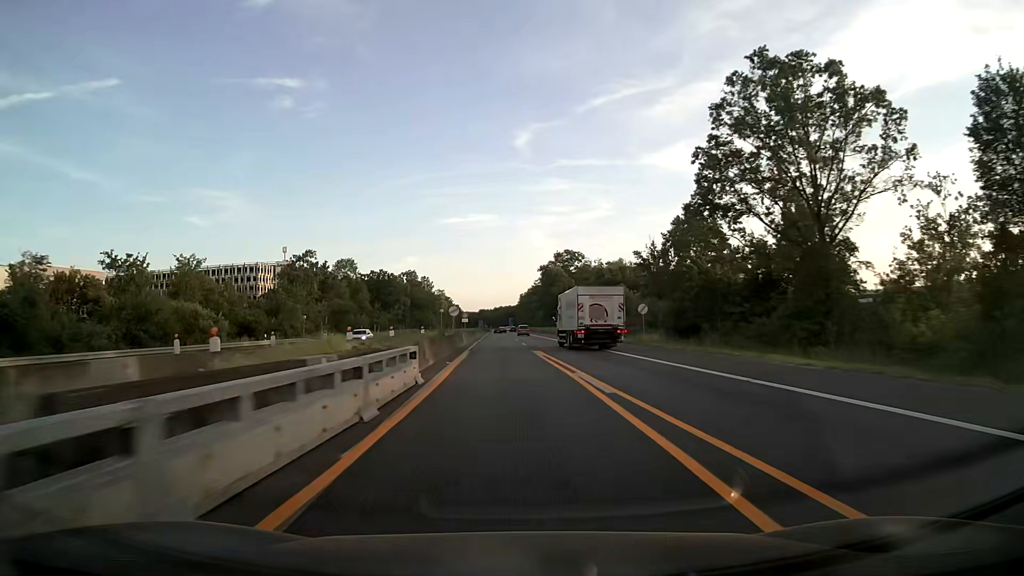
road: motorway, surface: asphalt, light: Day
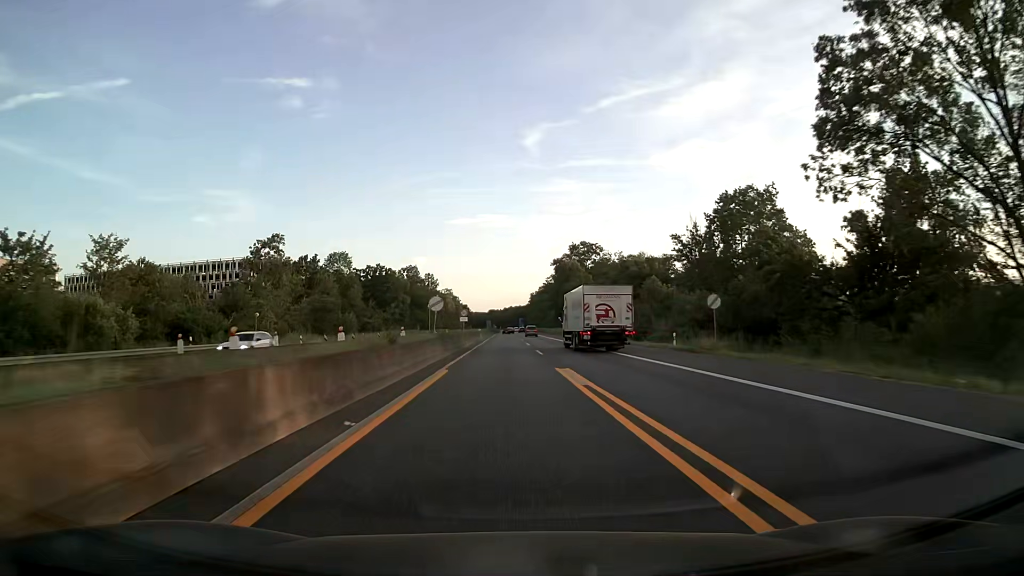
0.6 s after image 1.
(-0.1, +15.8) m; -1°
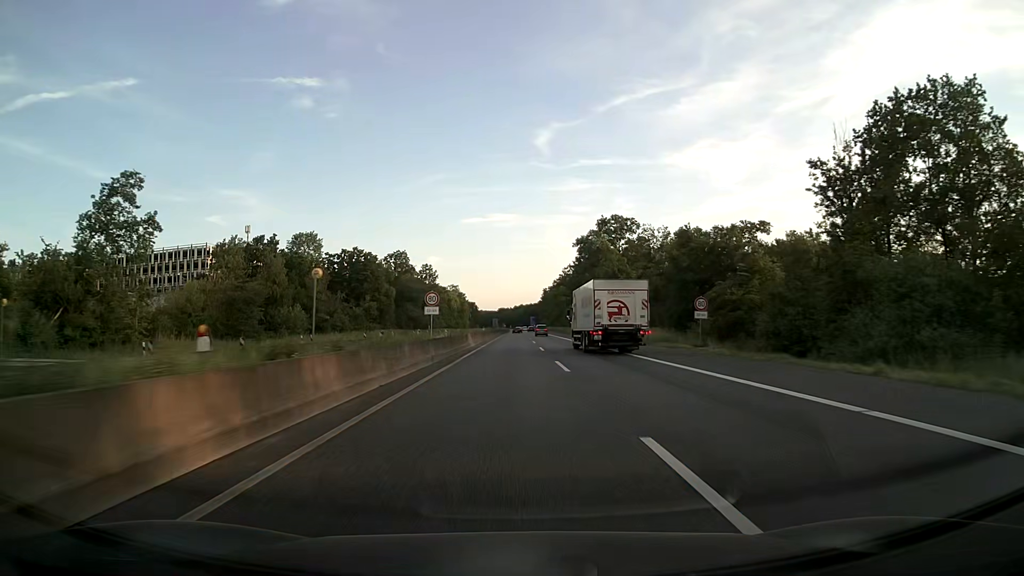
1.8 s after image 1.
(-0.3, +31.7) m; -1°
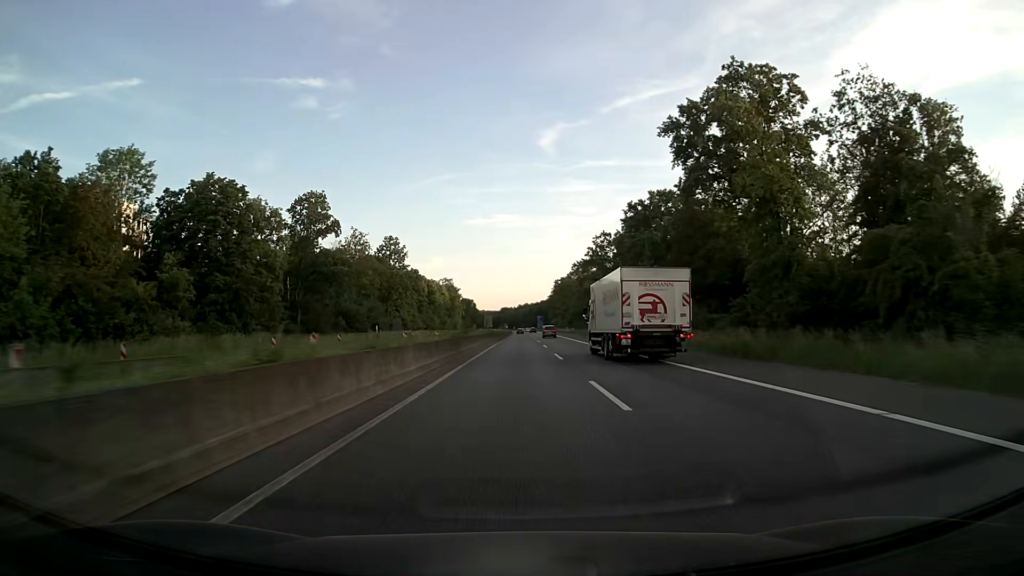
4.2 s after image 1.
(-0.2, +63.4) m; 0°
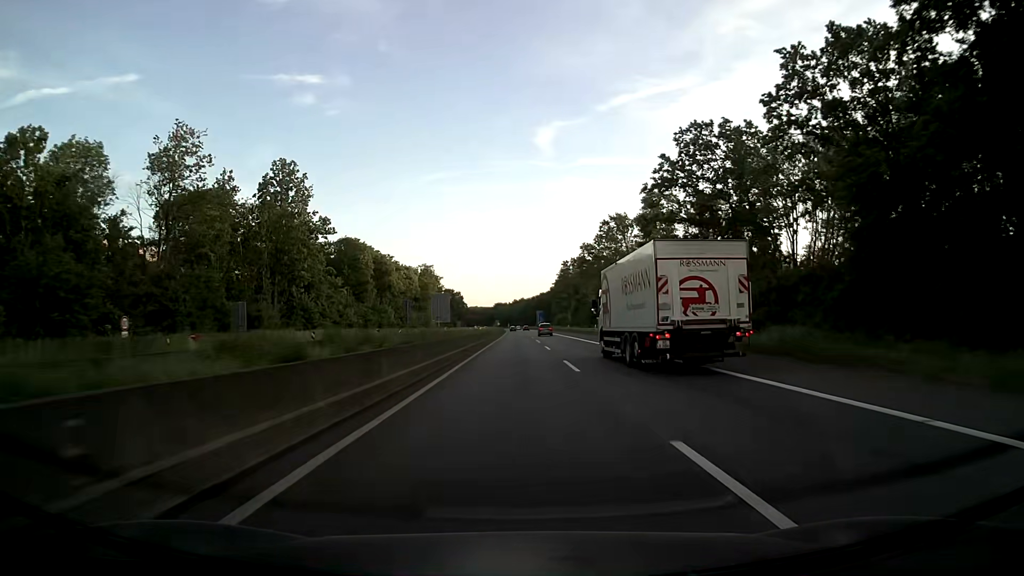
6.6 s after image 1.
(+0.3, +63.4) m; +1°
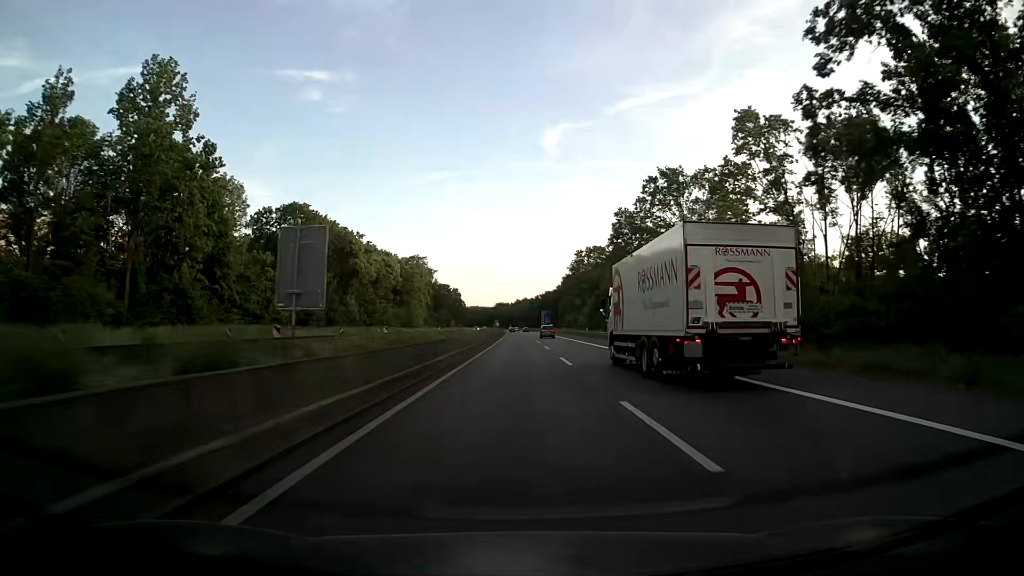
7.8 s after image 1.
(-0.1, +31.7) m; 0°
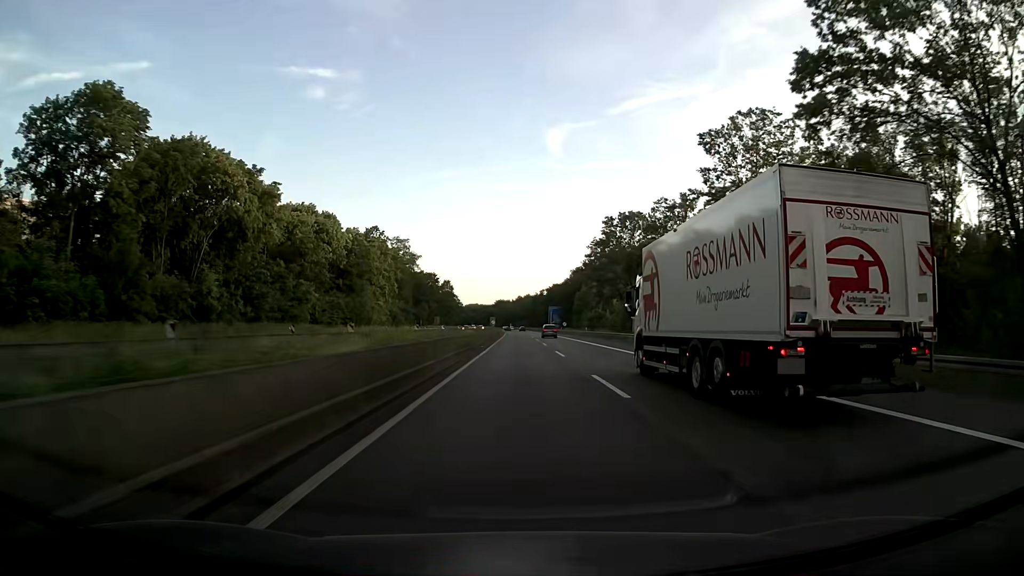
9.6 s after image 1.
(-0.1, +47.5) m; 0°
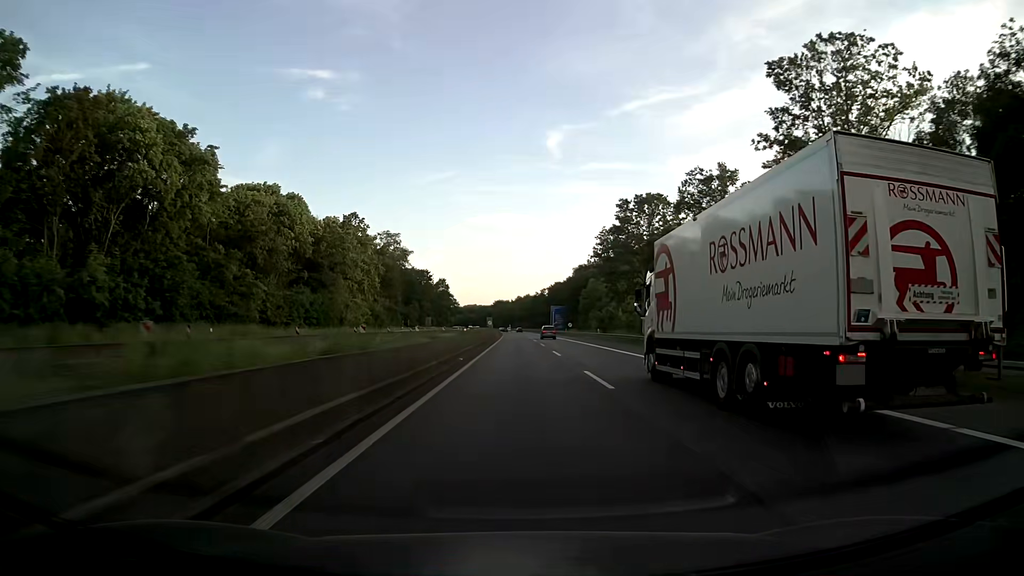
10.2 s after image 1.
(0.0, +15.8) m; 0°
(0, +10) (0, +20) (0, +30) (0, +40) (0, +50) (0, +60) (0, +70) (0, +80) (0, +90) (0, +100) m
